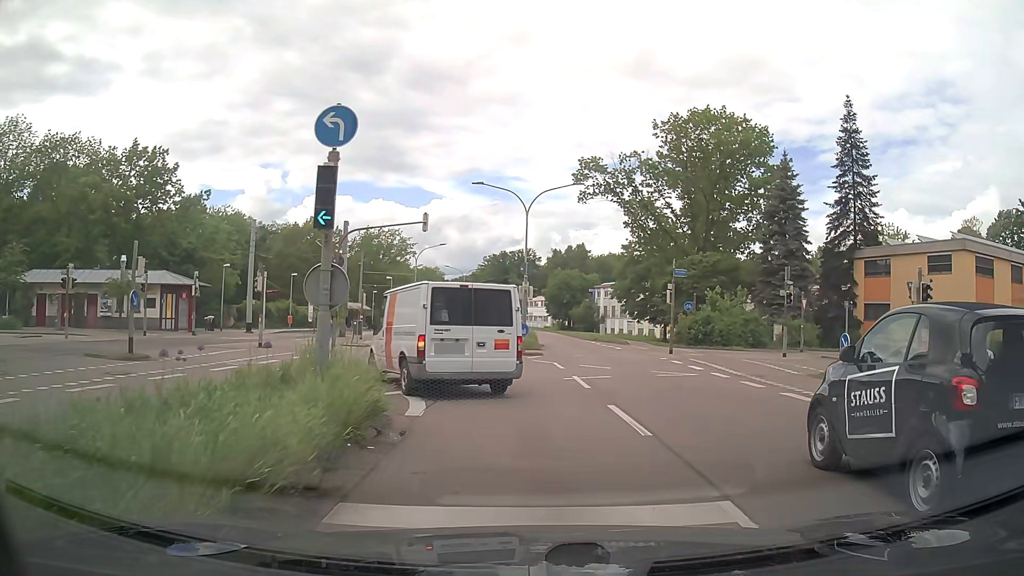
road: secondary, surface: asphalt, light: Day
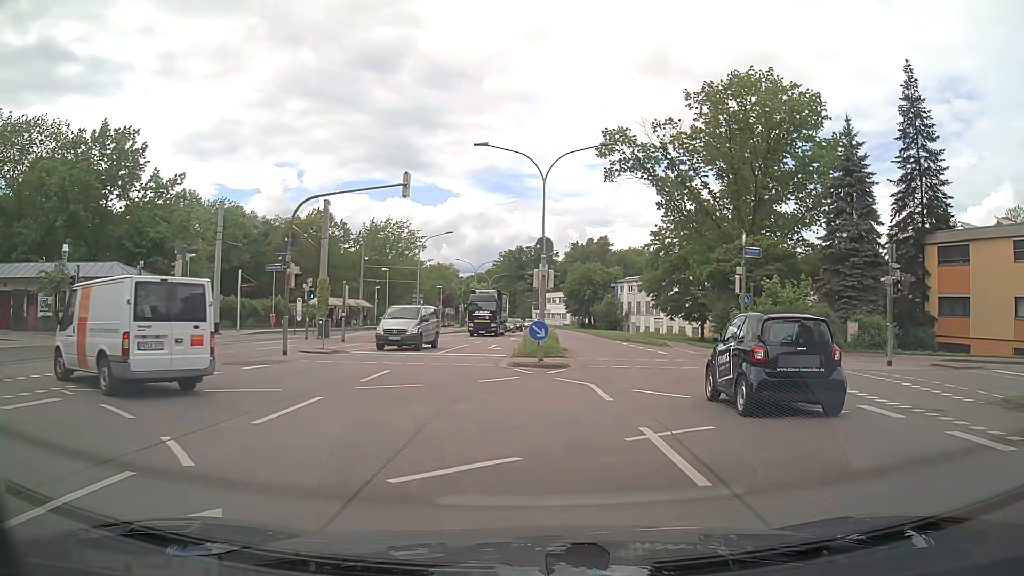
(+0.1, +8.6) m; -1°
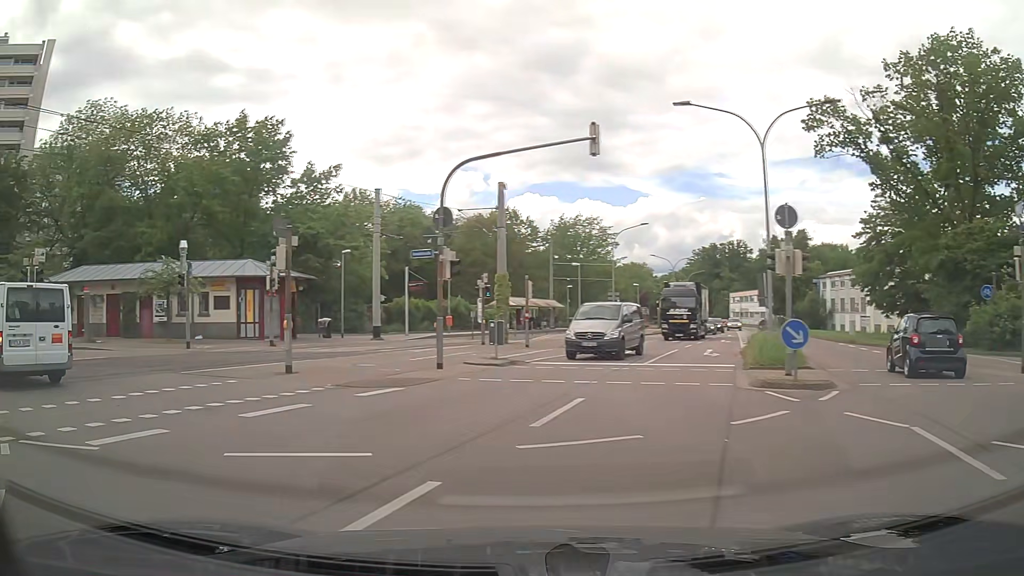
(-0.7, +6.1) m; -17°
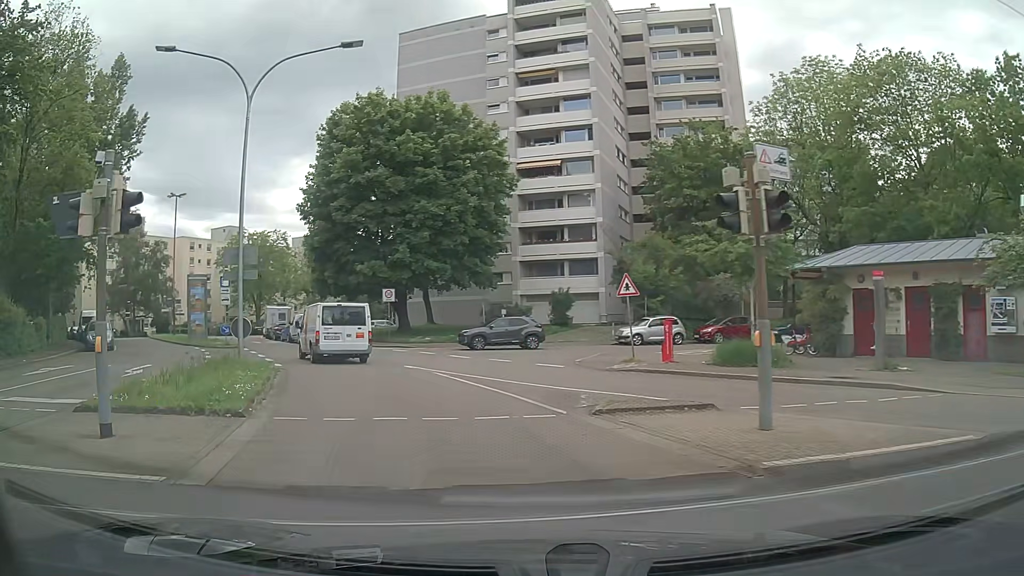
(-8.7, +12.0) m; -65°
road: residential
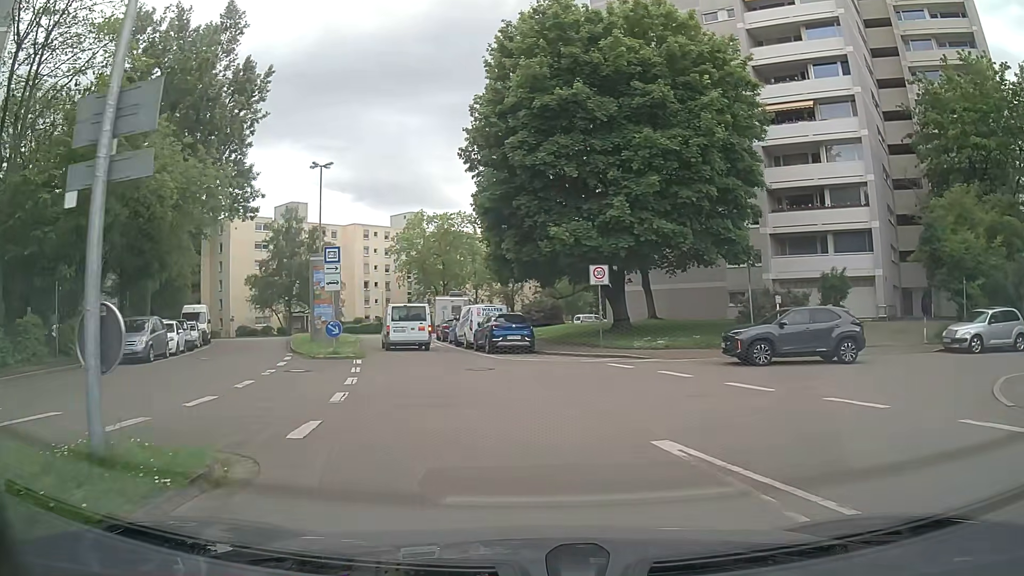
(-2.6, +13.9) m; -17°
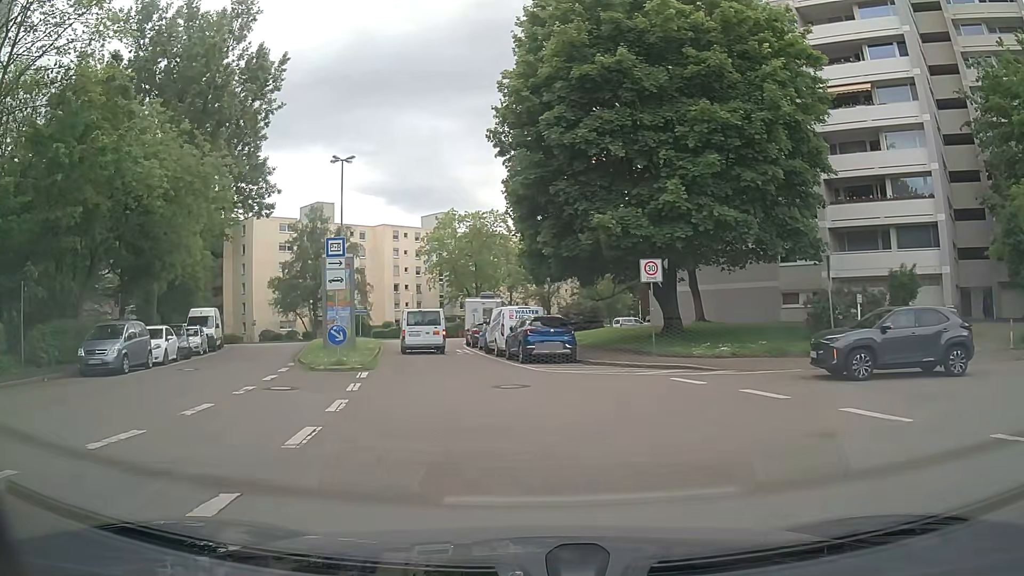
(-0.1, +3.8) m; -3°
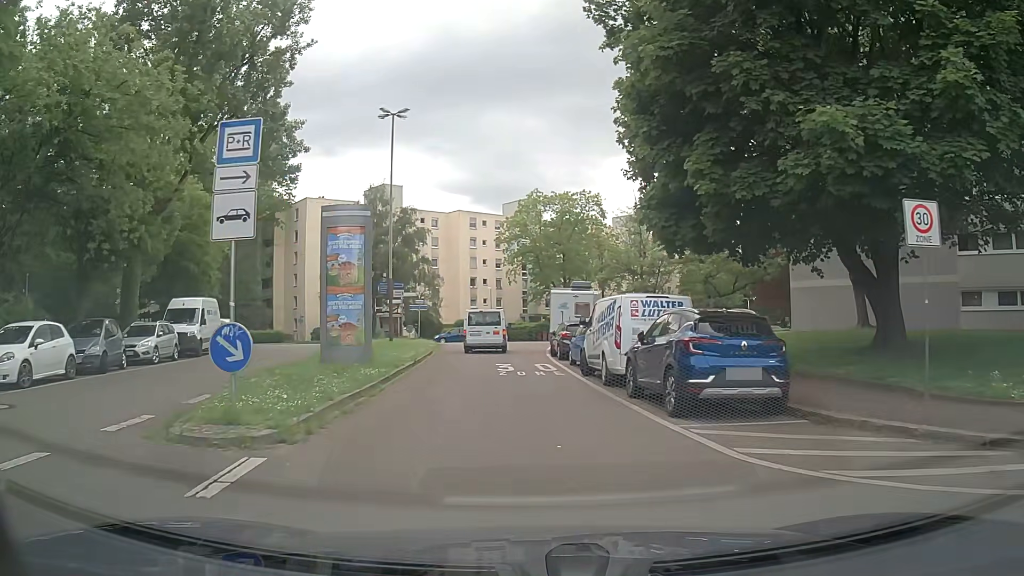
(-0.9, +12.1) m; -7°
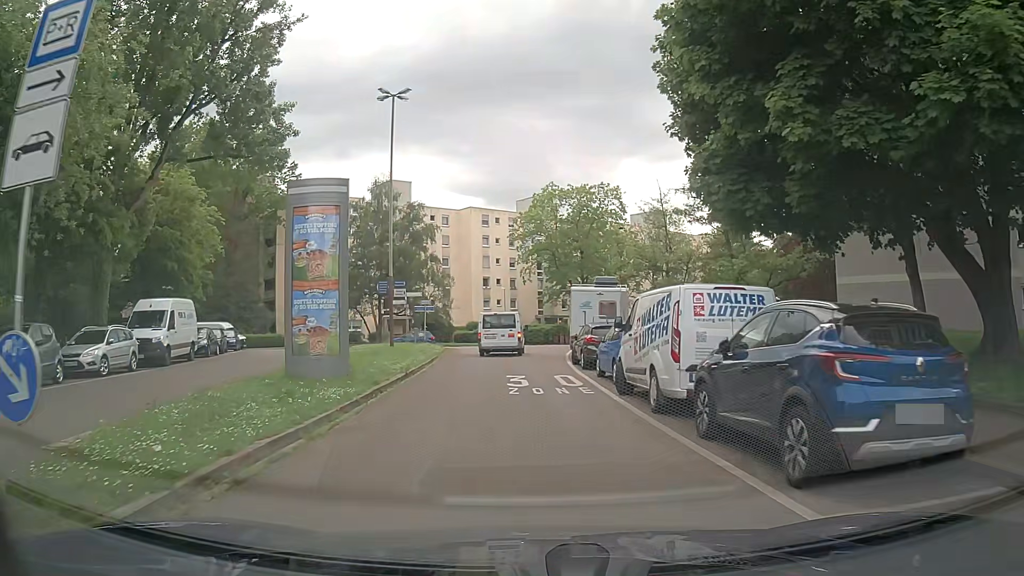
(-0.1, +4.2) m; -1°
(0, +10) (0, +20) (0, +30) (0, +40) (+2, +50) (+7, +58) (+17, +61) (+26, +64) (+36, +68) (+45, +72) m
